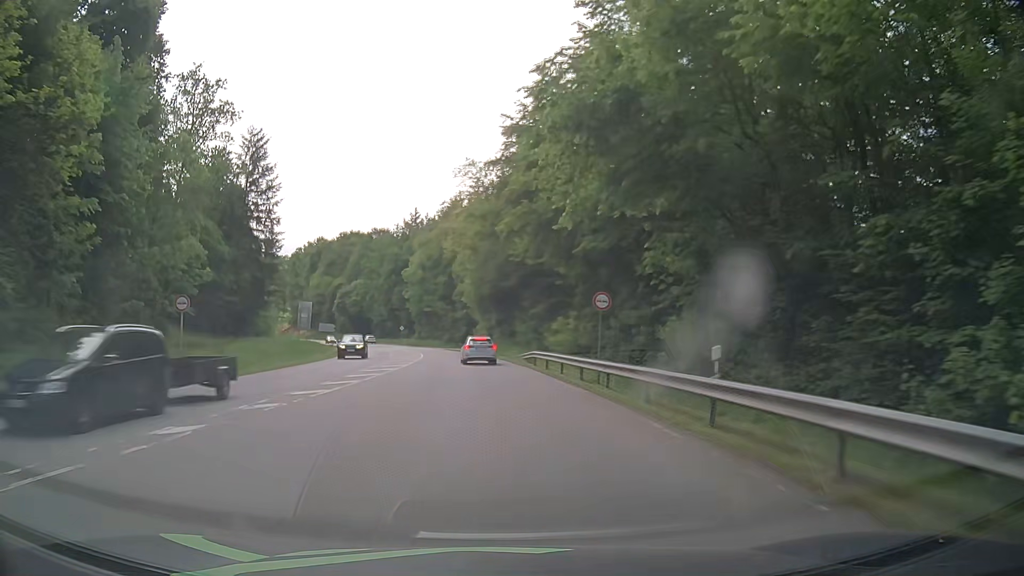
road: secondary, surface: asphalt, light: Day
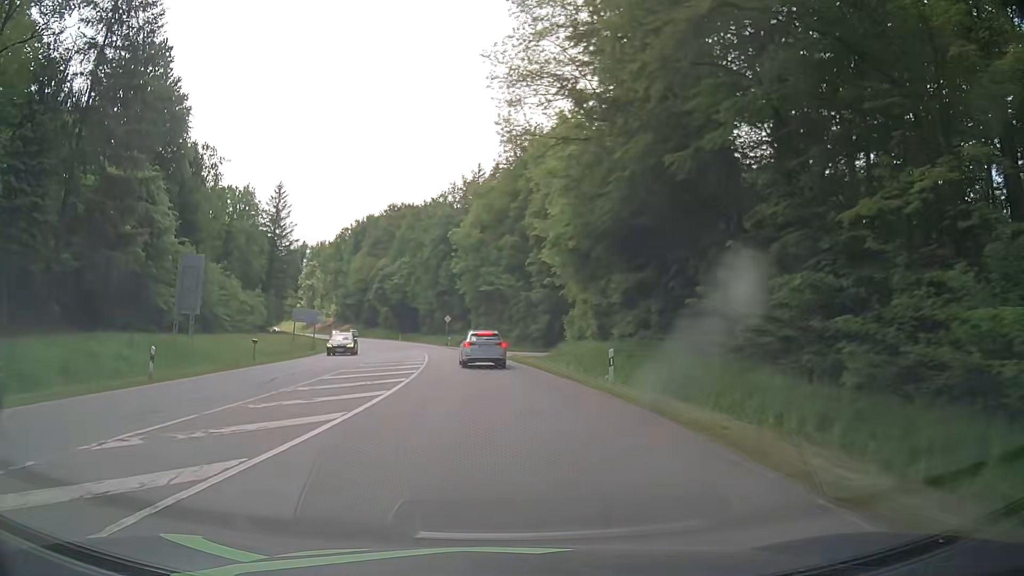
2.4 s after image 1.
(-2.5, +42.7) m; -7°
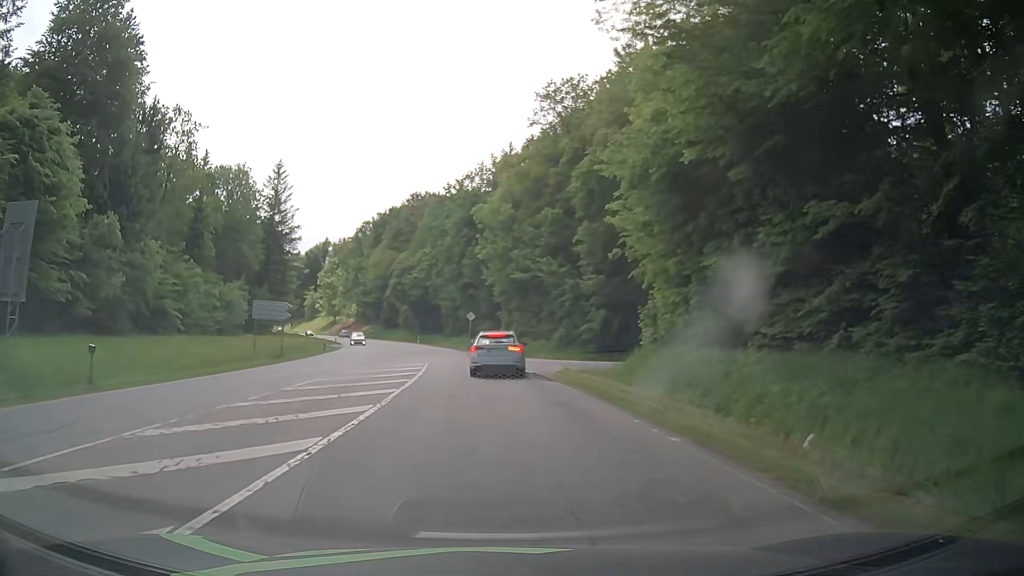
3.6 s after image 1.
(-0.5, +15.8) m; -3°
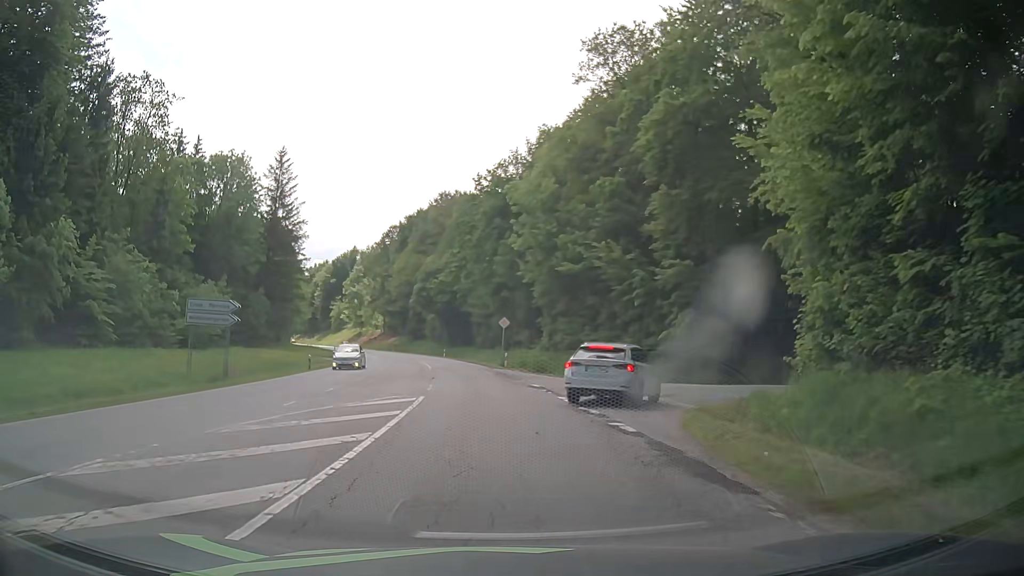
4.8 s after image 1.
(-0.5, +14.1) m; -3°
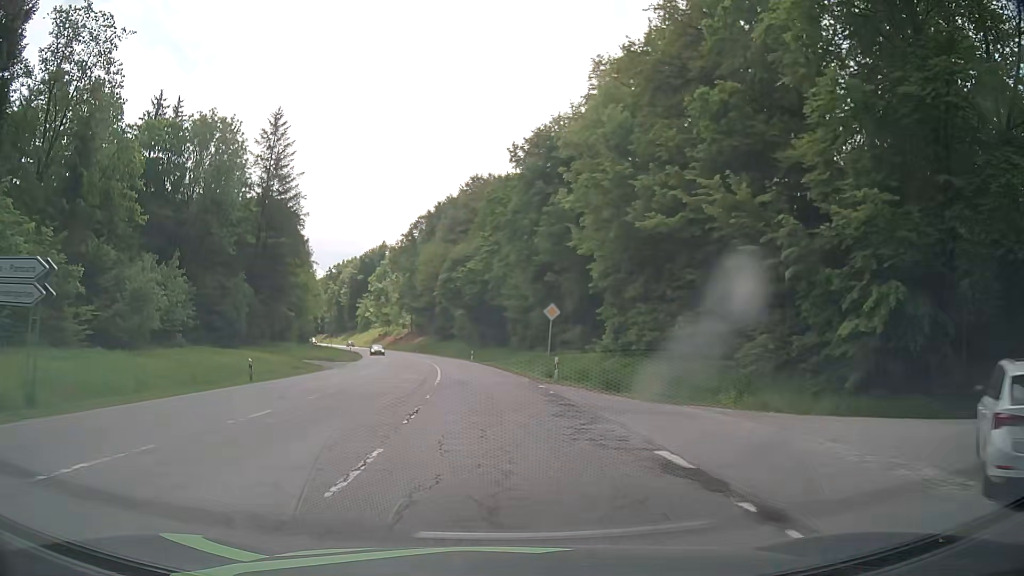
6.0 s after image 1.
(-0.5, +15.9) m; -3°
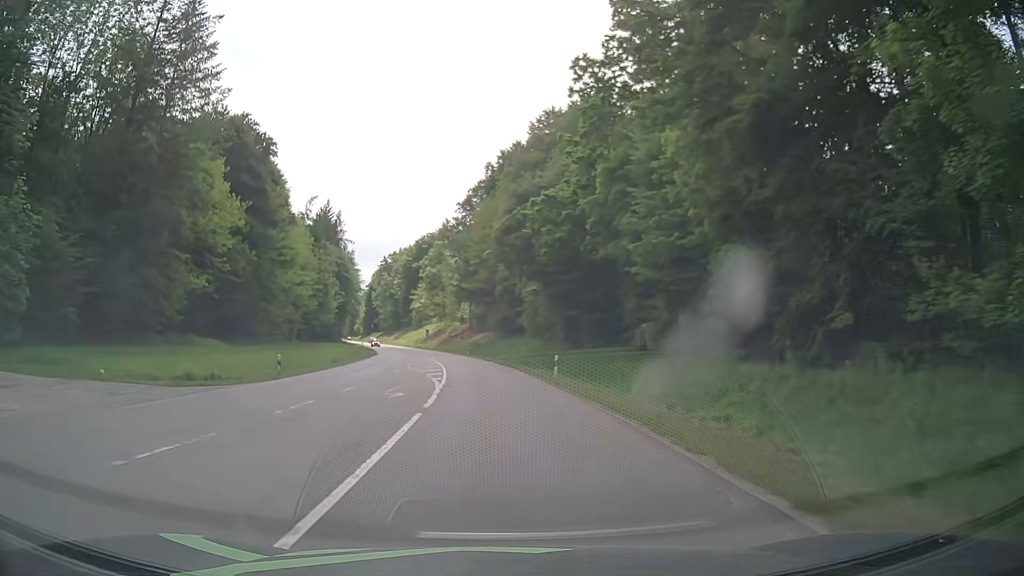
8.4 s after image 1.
(-2.4, +38.7) m; -7°
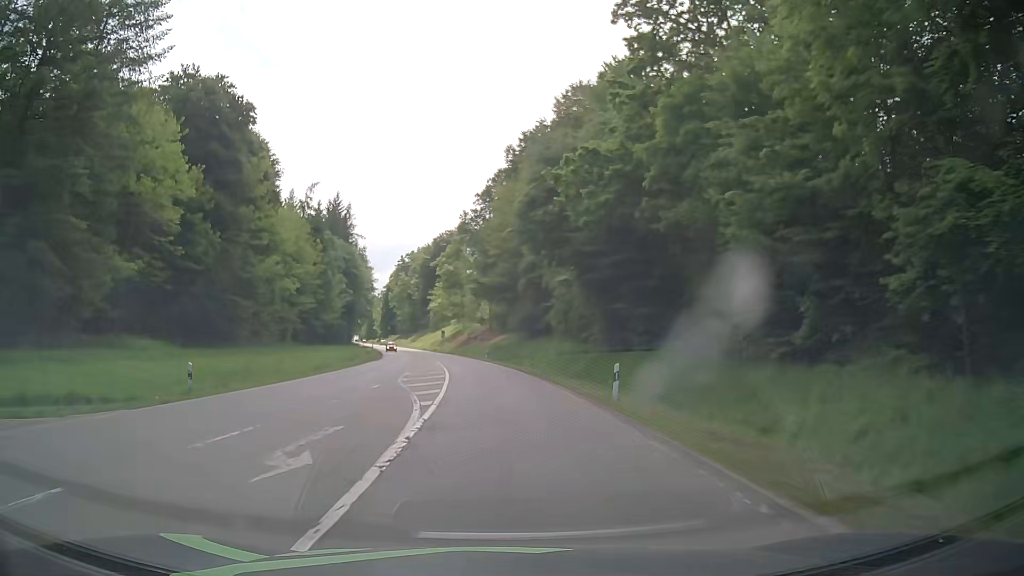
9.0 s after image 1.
(-0.2, +10.7) m; -2°
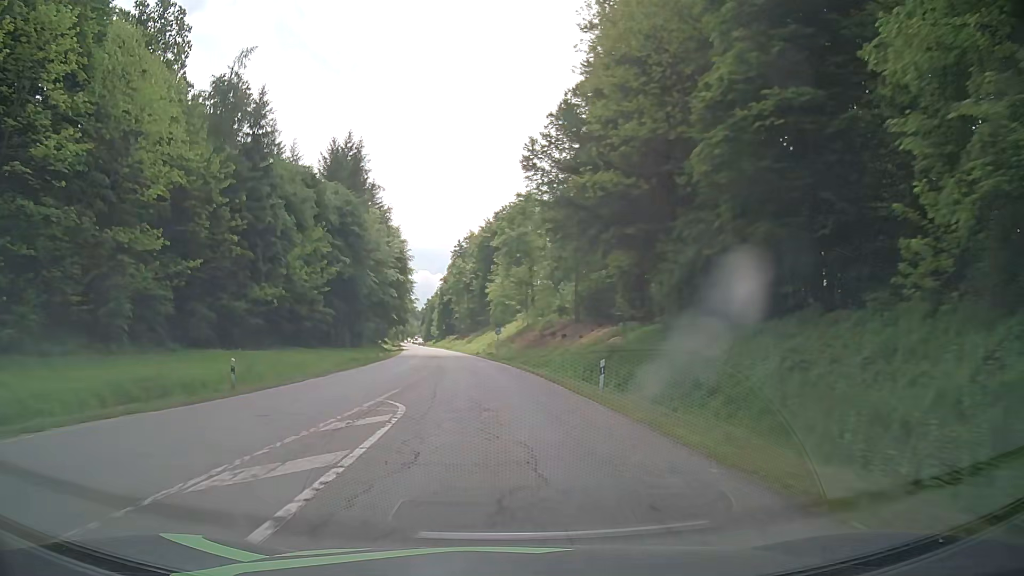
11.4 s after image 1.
(-2.4, +45.5) m; -6°
(0, +10) (-1, +20) (-1, +30) (-2, +40) (-3, +50) (-4, +60) (-5, +70) (-7, +80) (-8, +90) (-9, +99) m
